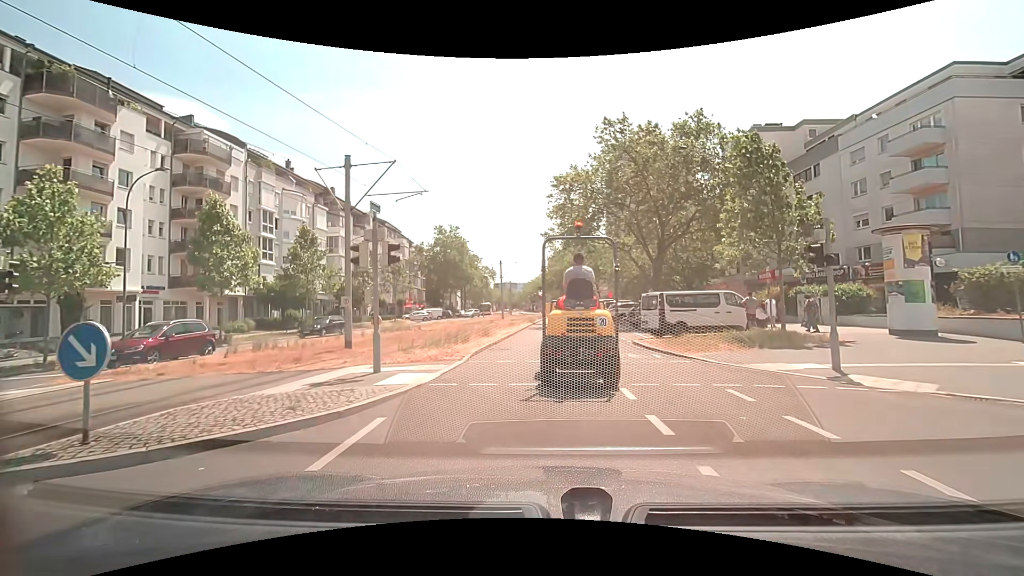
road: tertiary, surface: asphalt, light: Day
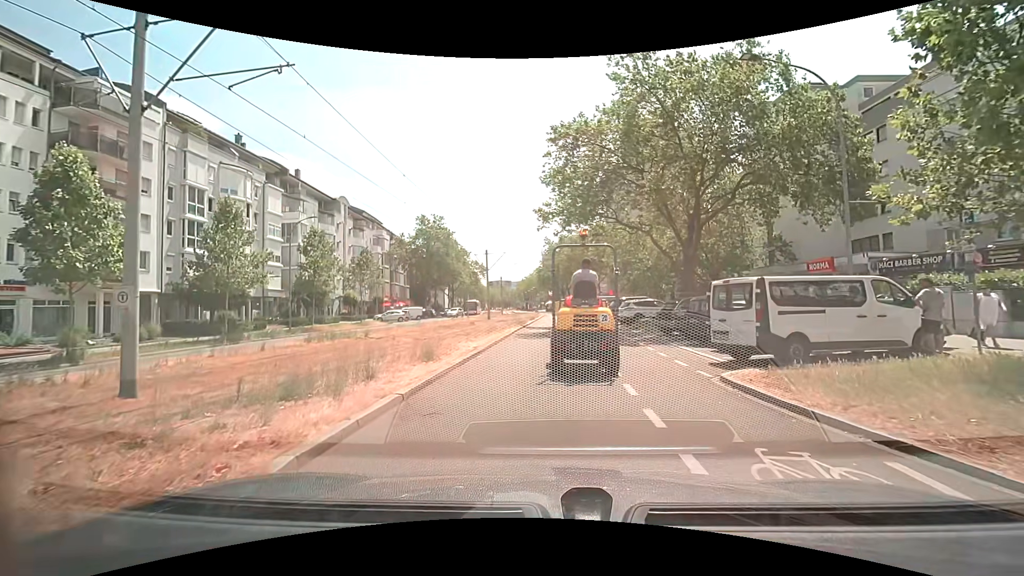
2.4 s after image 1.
(+0.2, +9.8) m; +1°
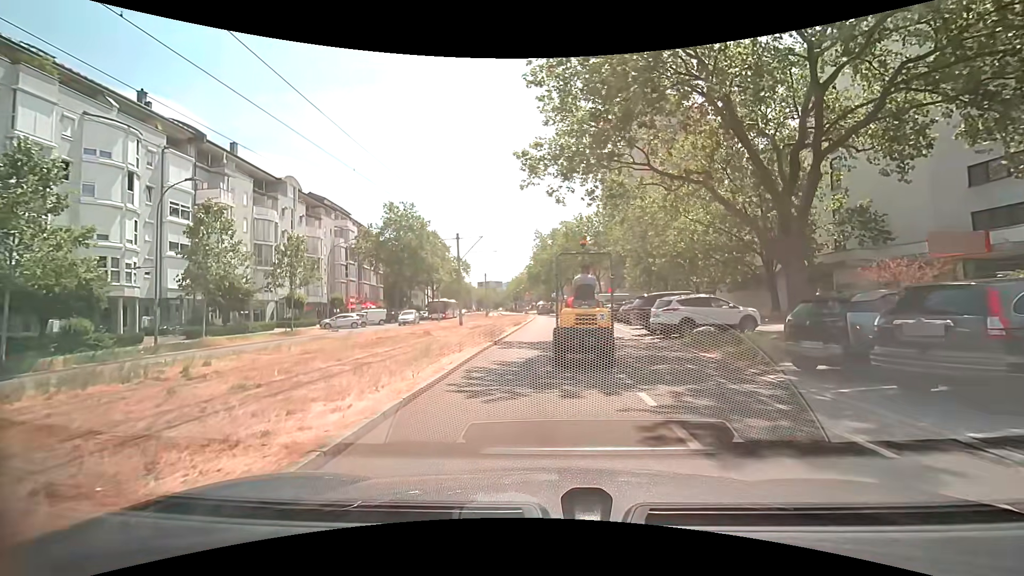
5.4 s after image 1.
(+0.2, +12.8) m; +2°
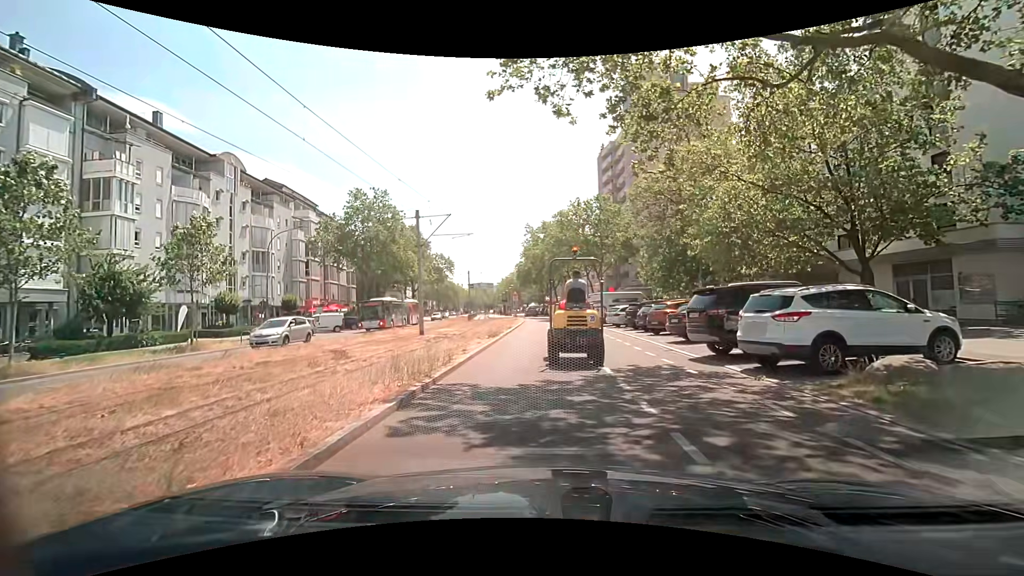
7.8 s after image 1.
(0.0, +10.4) m; +1°
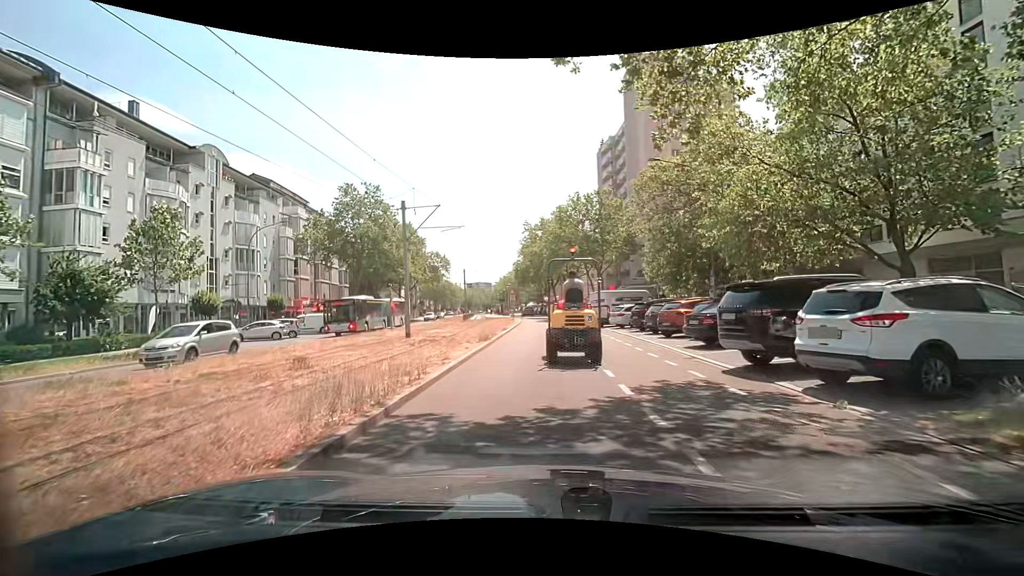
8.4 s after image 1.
(0.0, +2.6) m; 0°
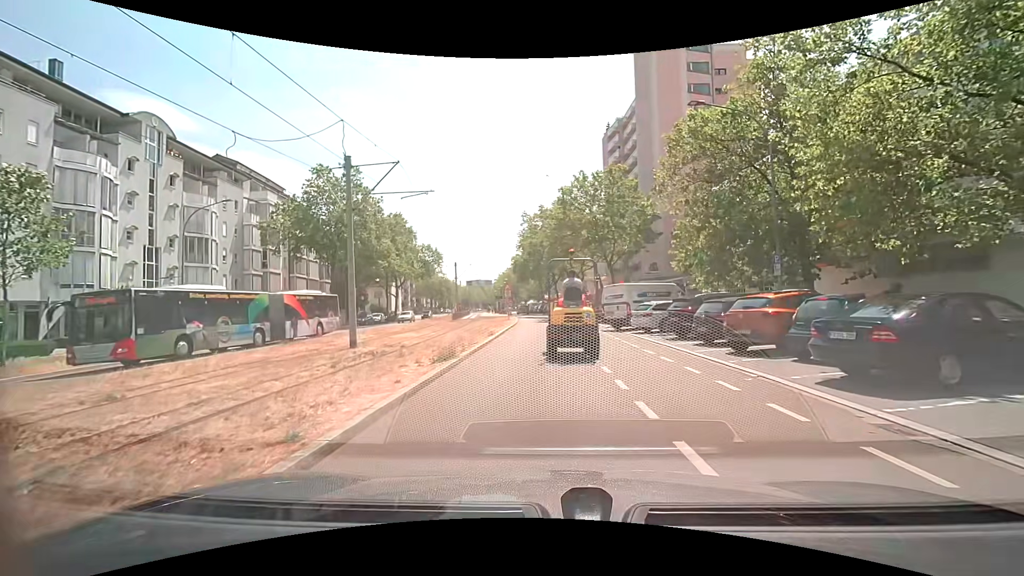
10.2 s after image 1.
(-0.1, +7.8) m; -1°
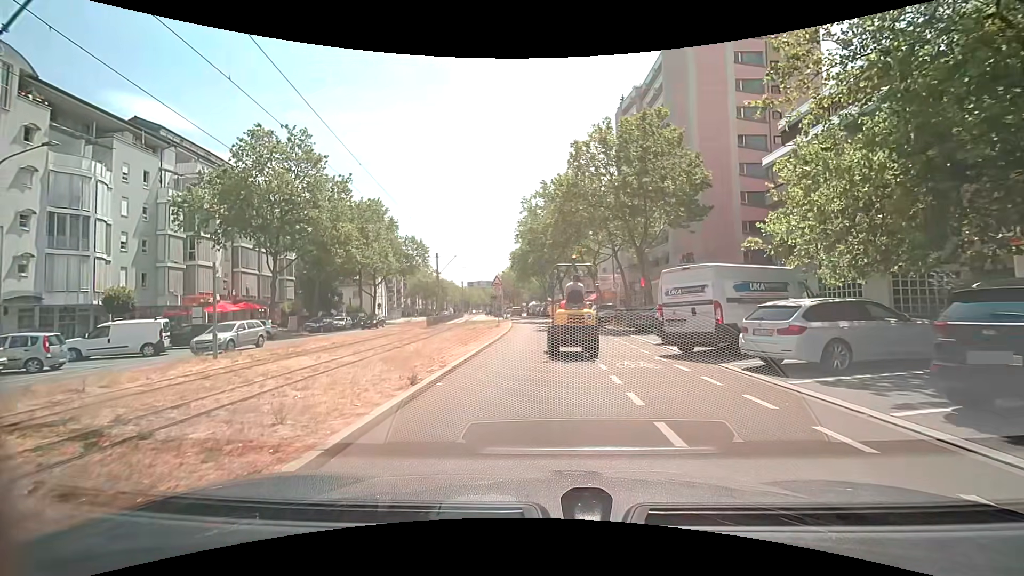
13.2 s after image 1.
(0.0, +13.1) m; 0°
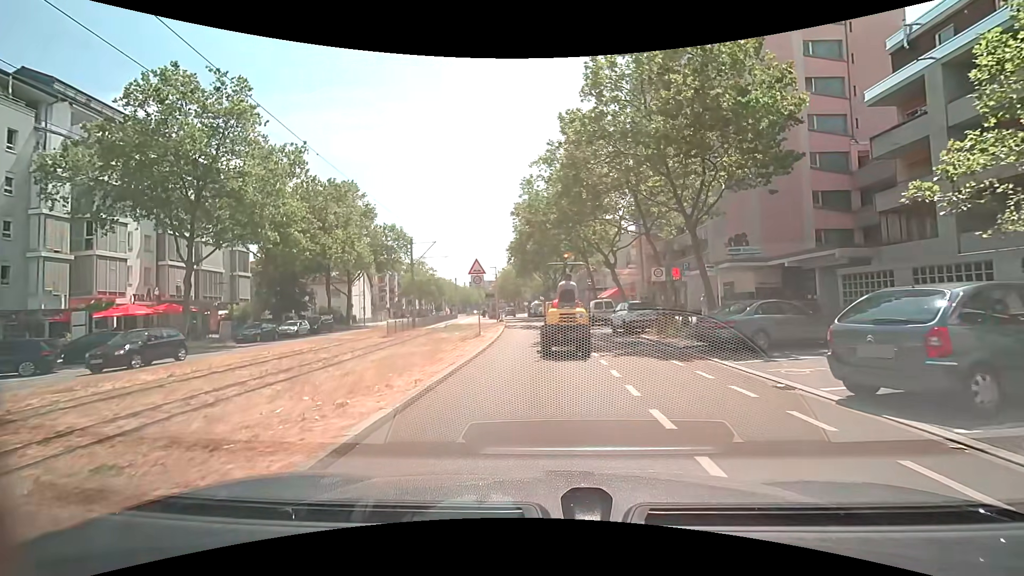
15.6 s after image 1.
(0.0, +11.3) m; 0°
